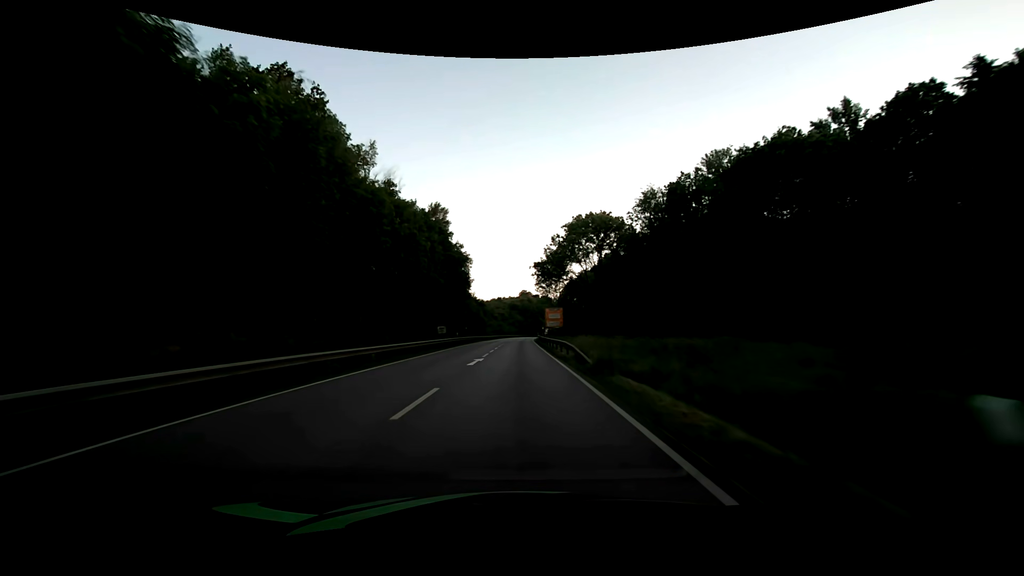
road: primary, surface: asphalt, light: Day
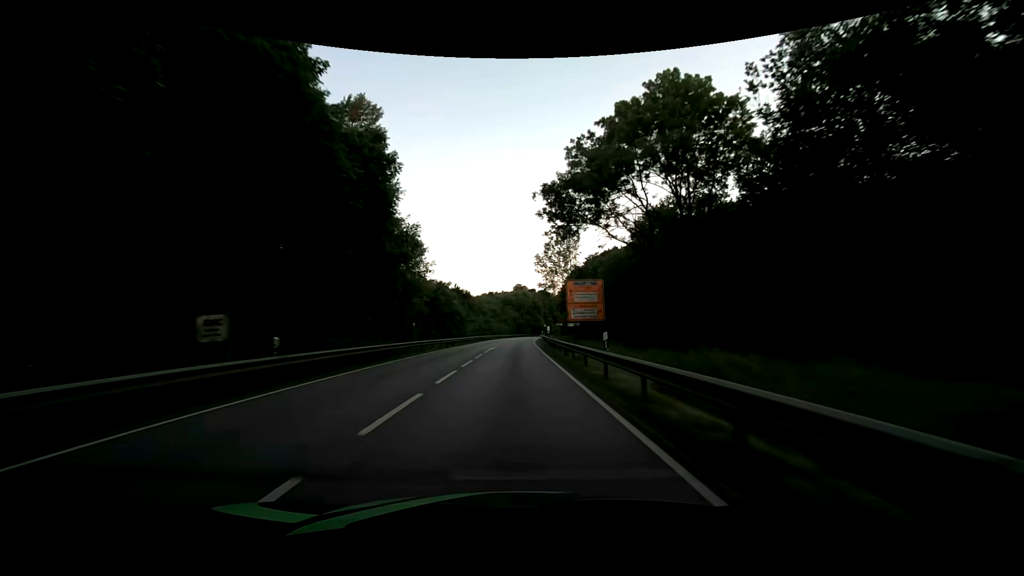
(+0.2, +37.6) m; 0°
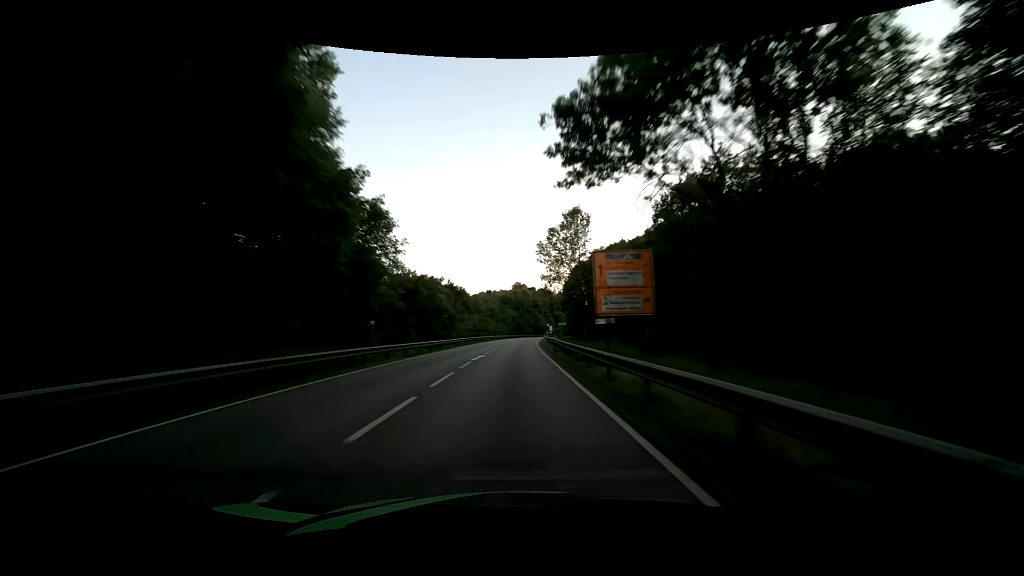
(0.0, +12.6) m; 0°
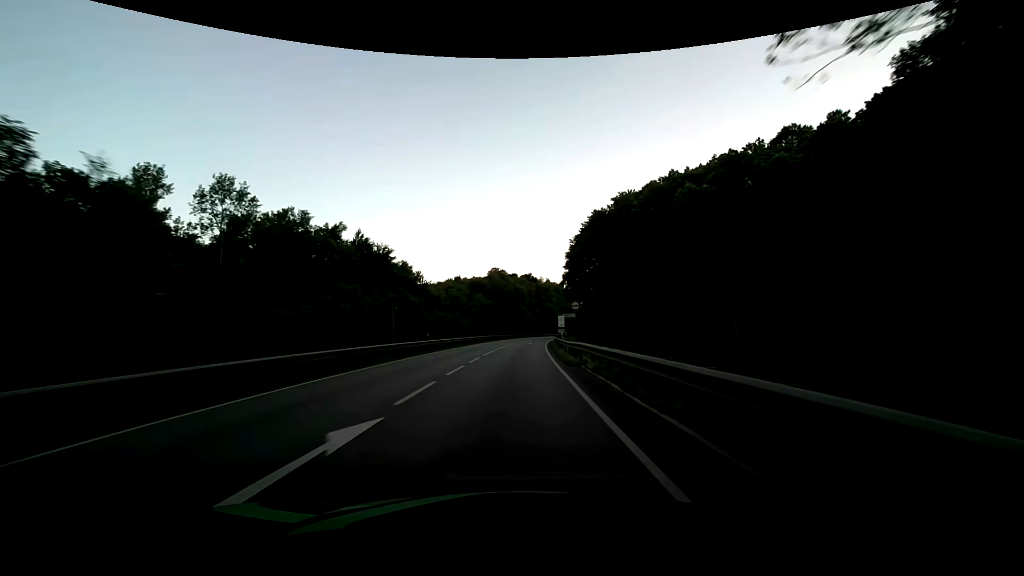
(+1.5, +62.8) m; +3°
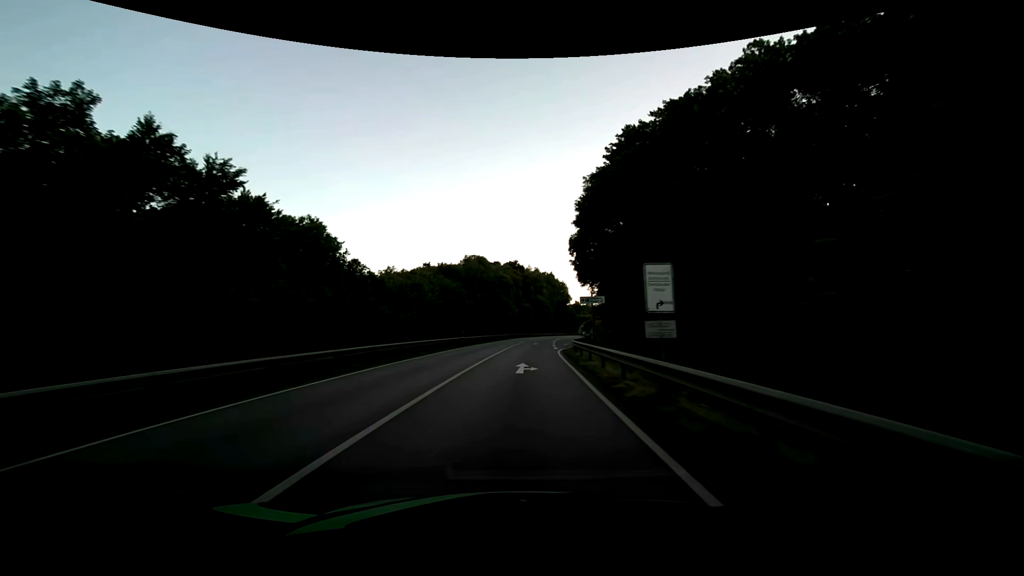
(+0.5, +37.6) m; +2°
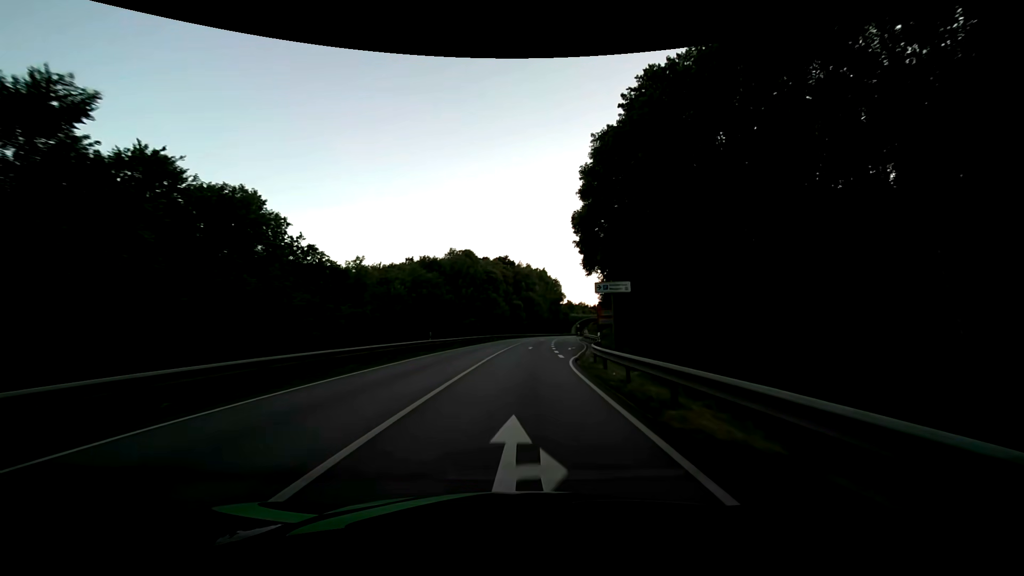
(+0.1, +12.6) m; +1°
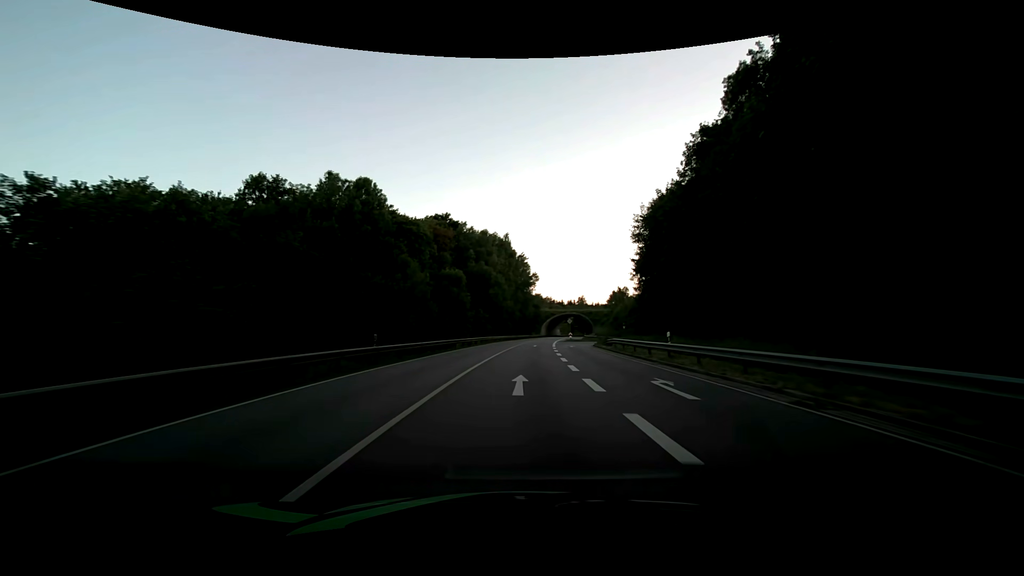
(+2.4, +62.8) m; +5°
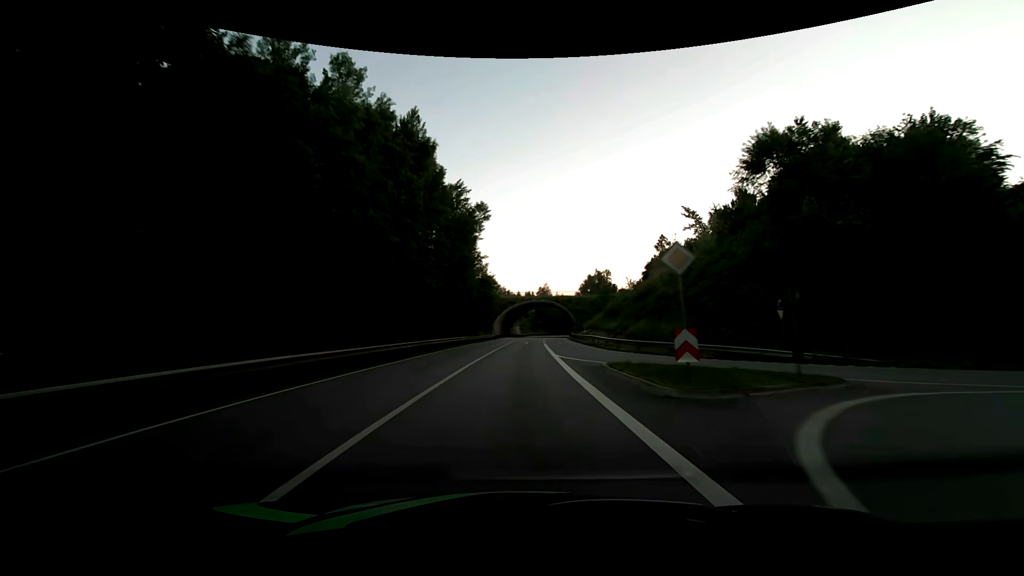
(+2.8, +62.7) m; +6°
(0, +10) (0, +20) (+1, +30) (+1, +40) (+1, +50) (+2, +60) (+2, +70) (+3, +80) (+4, +90) (+5, +100) m
